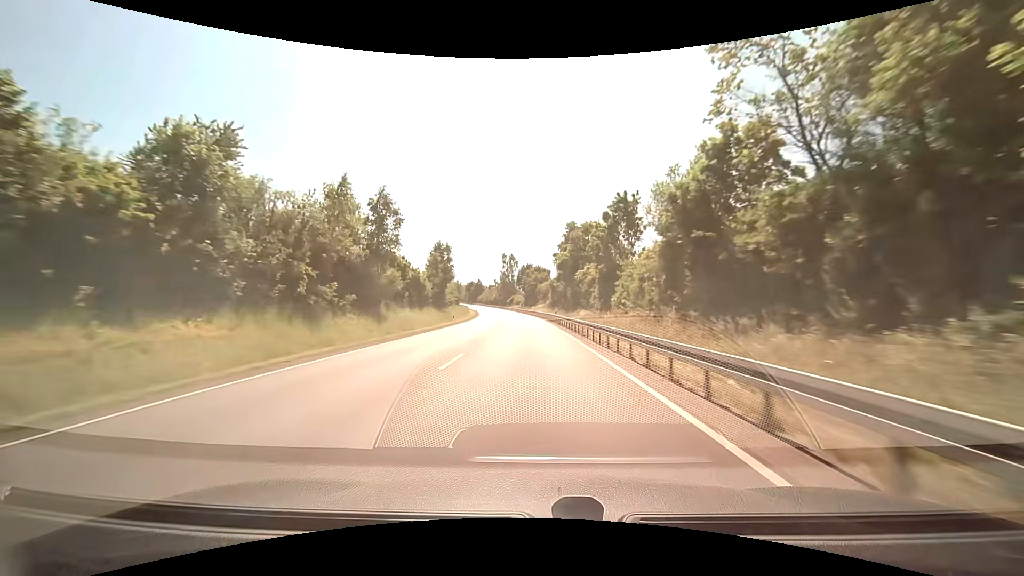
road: primary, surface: asphalt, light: Day
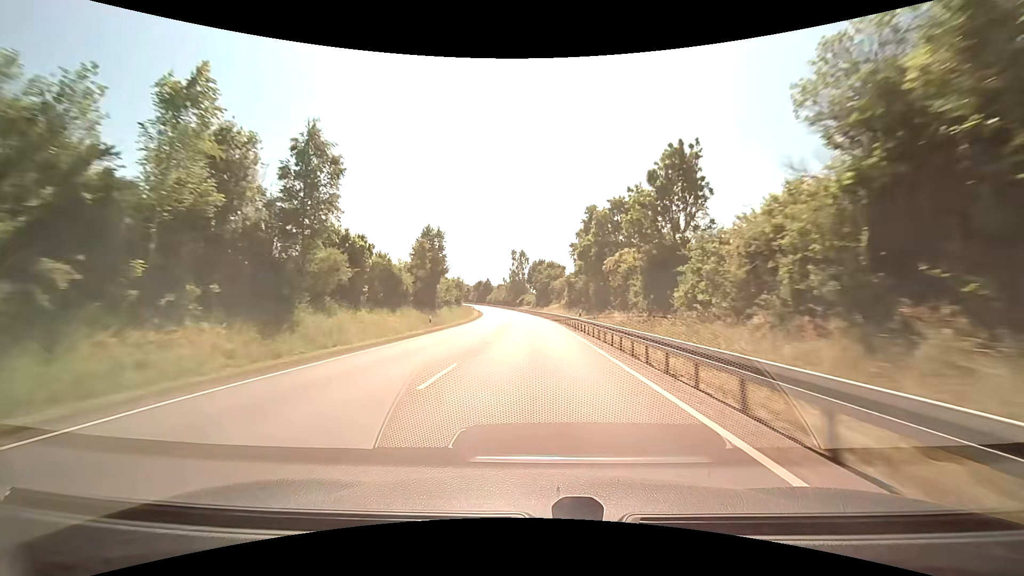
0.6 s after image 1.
(-0.3, +14.9) m; -2°
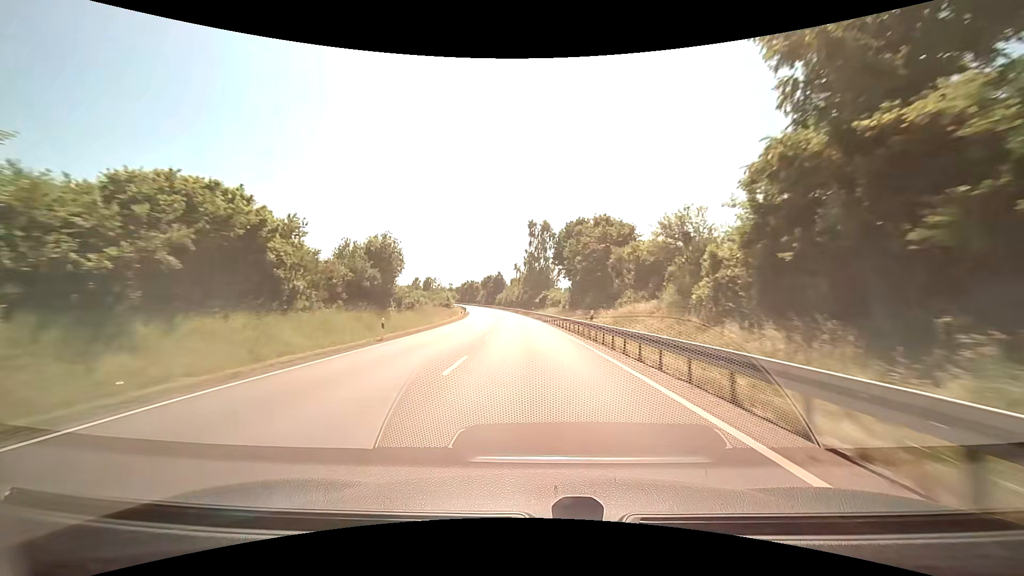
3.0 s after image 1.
(-2.8, +59.2) m; -4°
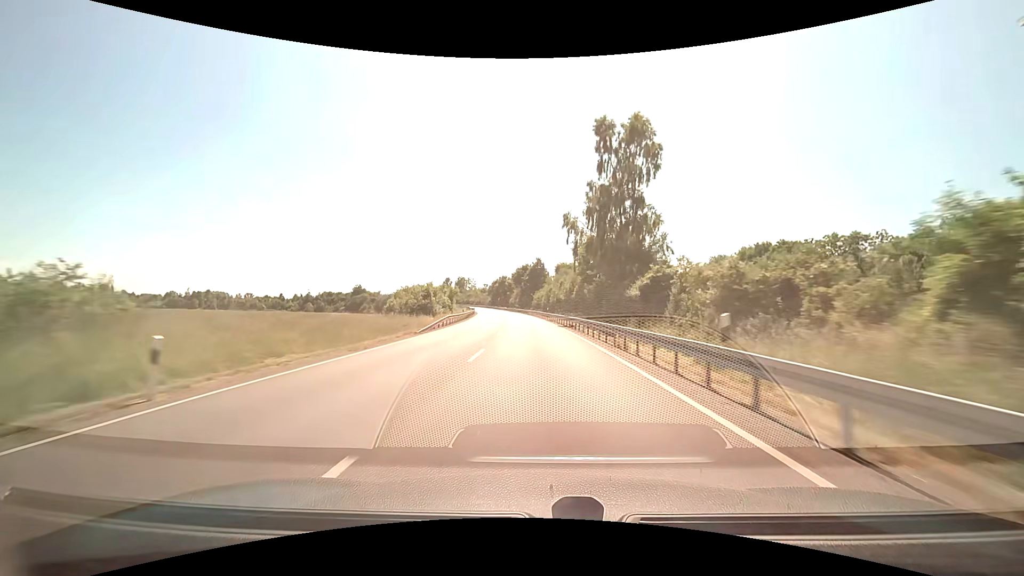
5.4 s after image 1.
(-1.9, +58.4) m; -4°
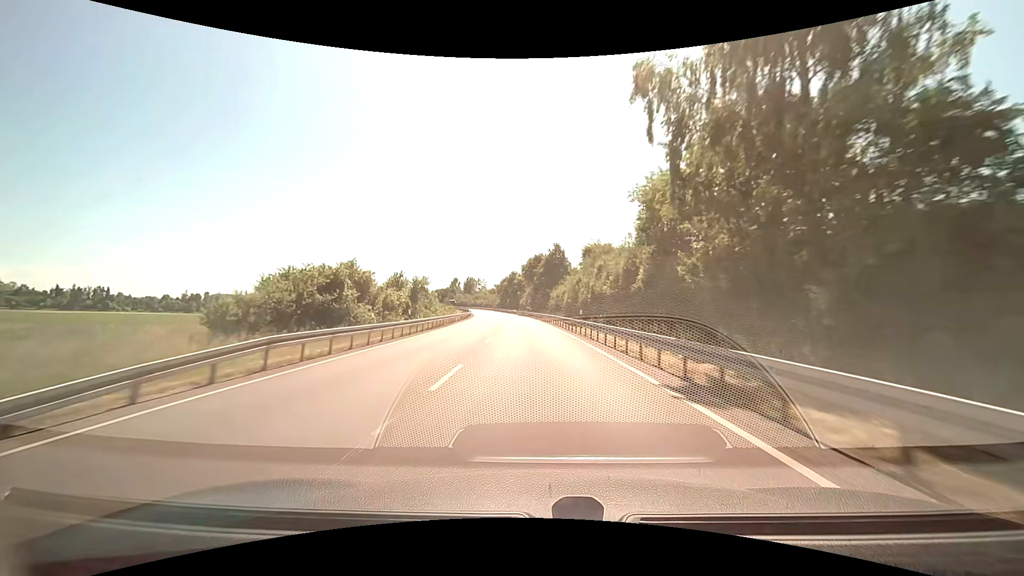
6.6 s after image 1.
(-0.8, +28.8) m; -3°
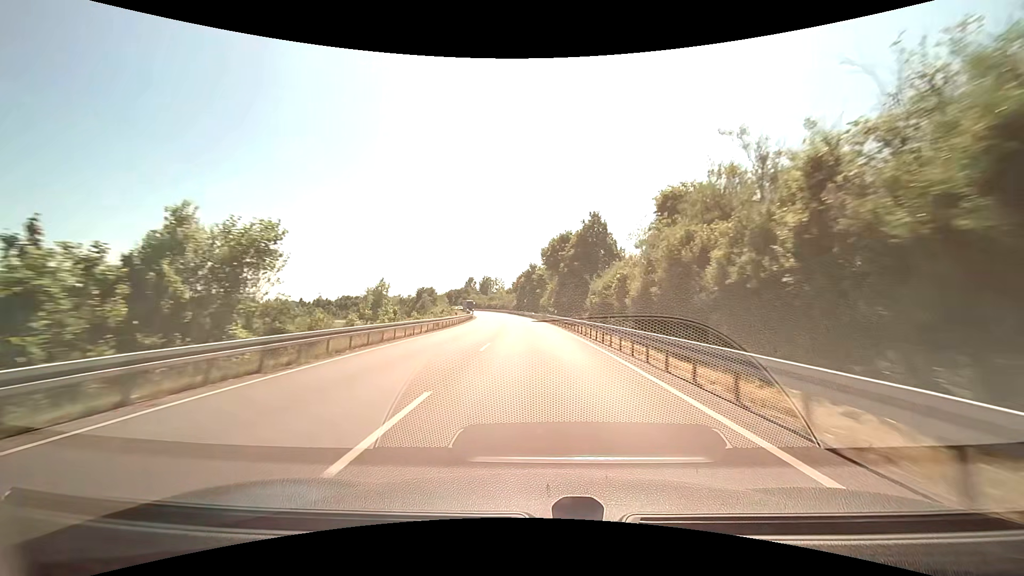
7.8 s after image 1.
(-0.8, +28.5) m; -3°
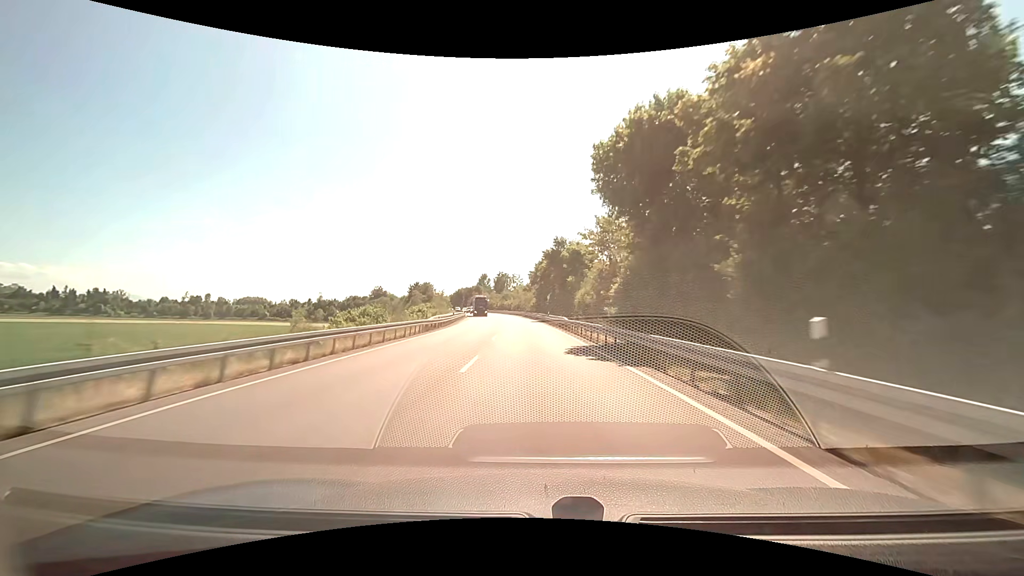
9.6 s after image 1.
(-1.1, +42.1) m; -2°
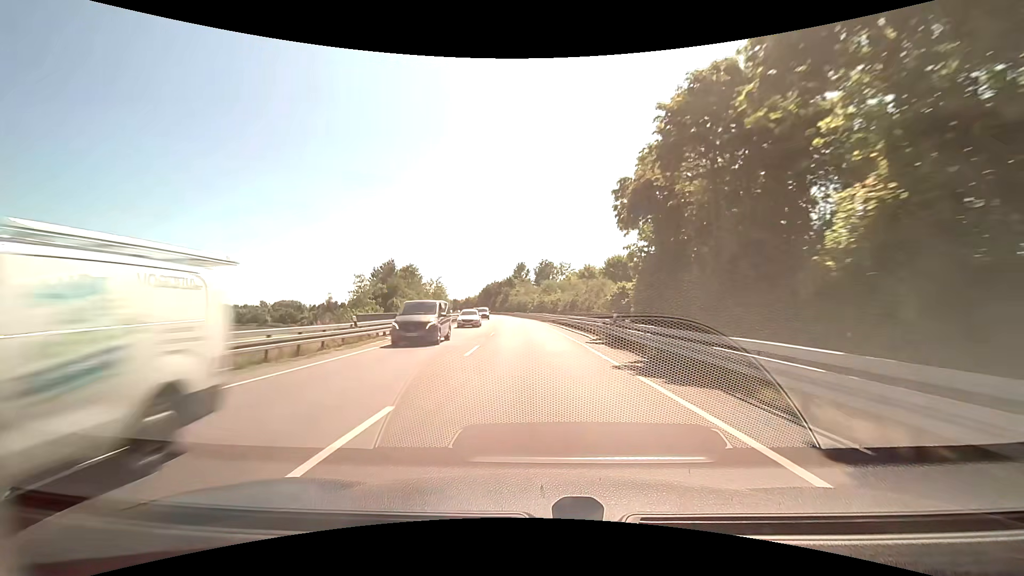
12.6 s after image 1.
(-2.5, +68.6) m; -5°
(0, +10) (0, +20) (0, +30) (-1, +40) (-1, +50) (-2, +60) (-3, +70) (-4, +80) (-5, +90) (-6, +100) m
